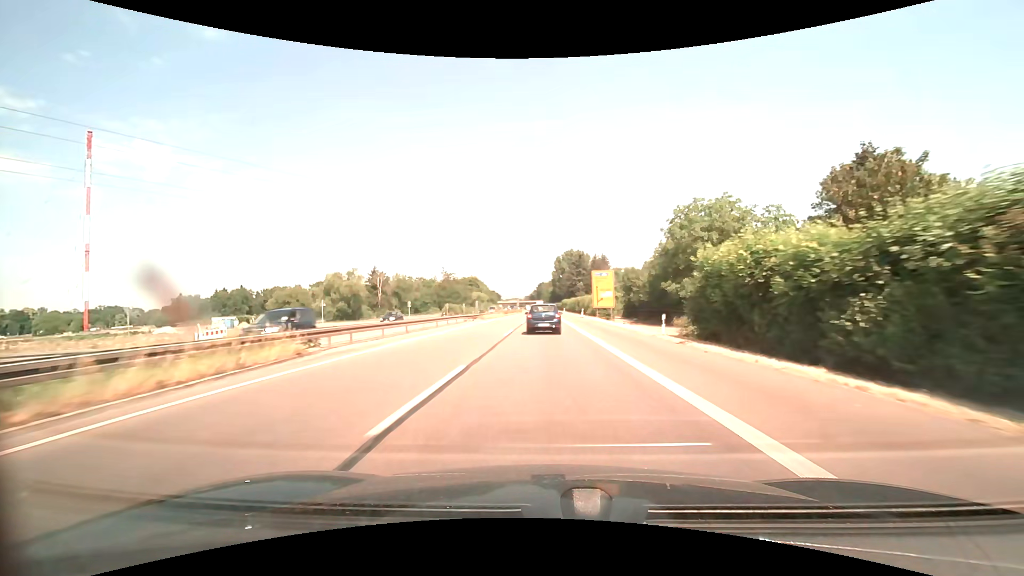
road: trunk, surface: asphalt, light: Day
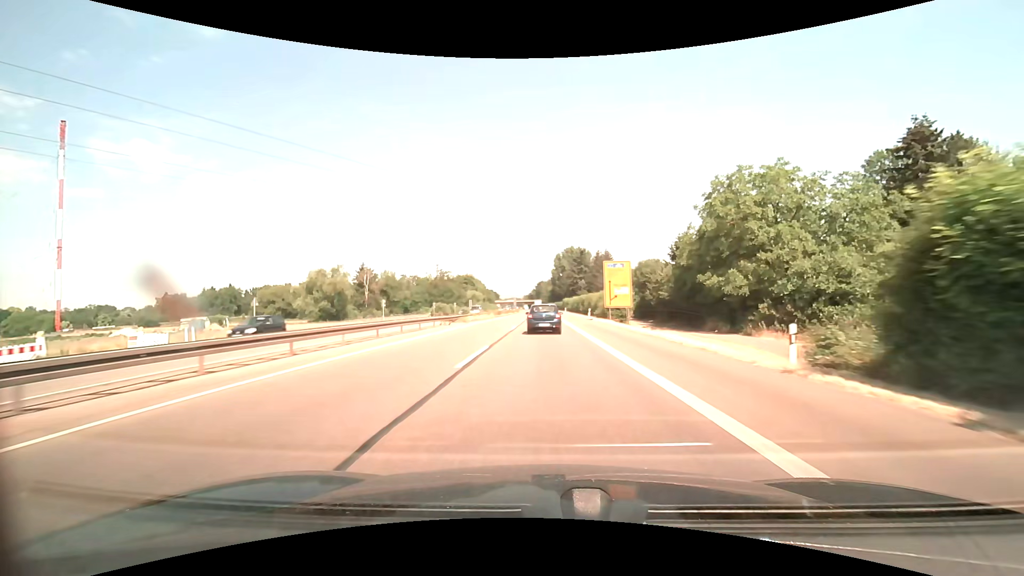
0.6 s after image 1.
(0.0, +12.7) m; 0°
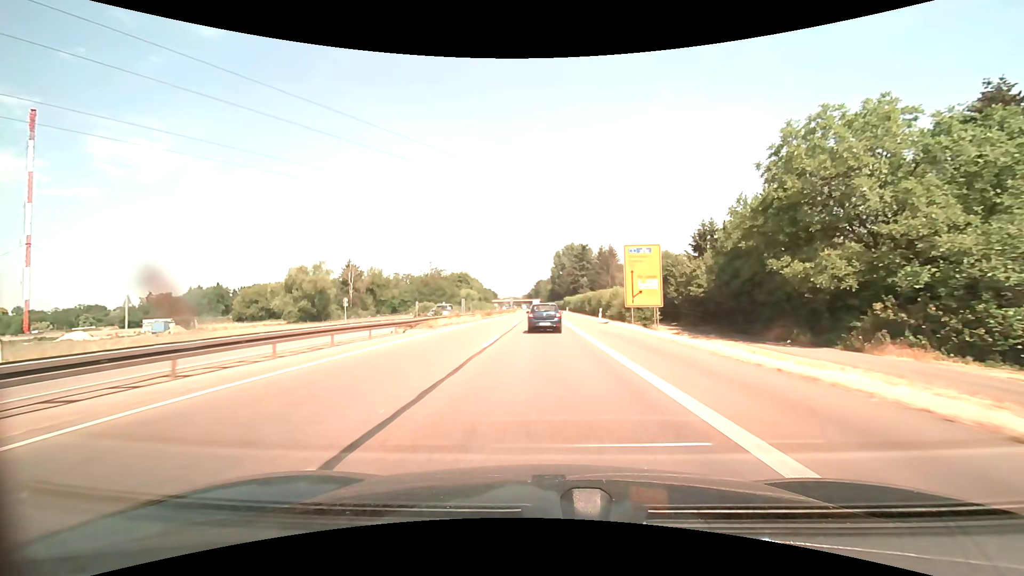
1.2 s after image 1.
(0.0, +12.9) m; 0°
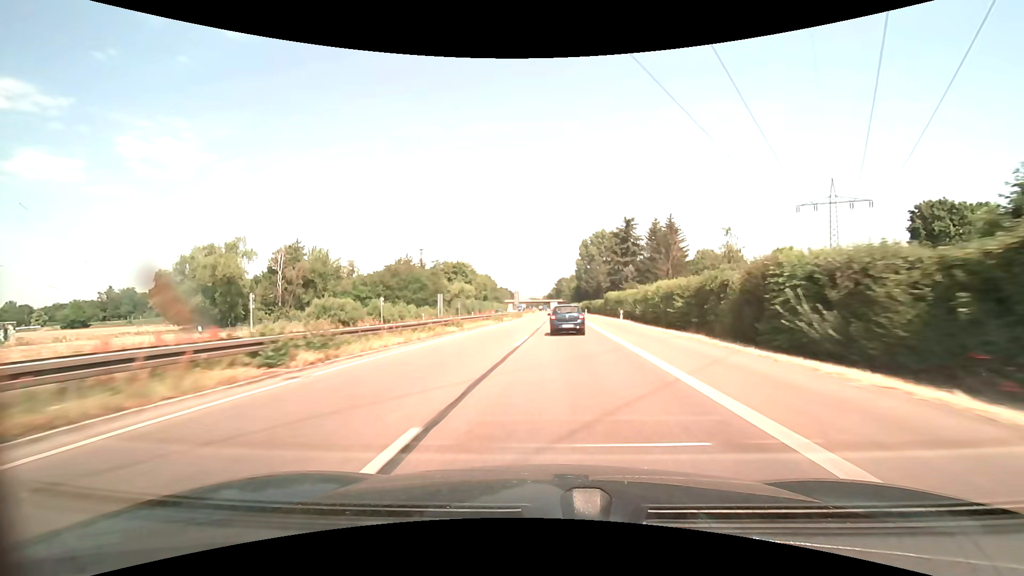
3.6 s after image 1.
(-0.4, +54.3) m; -2°
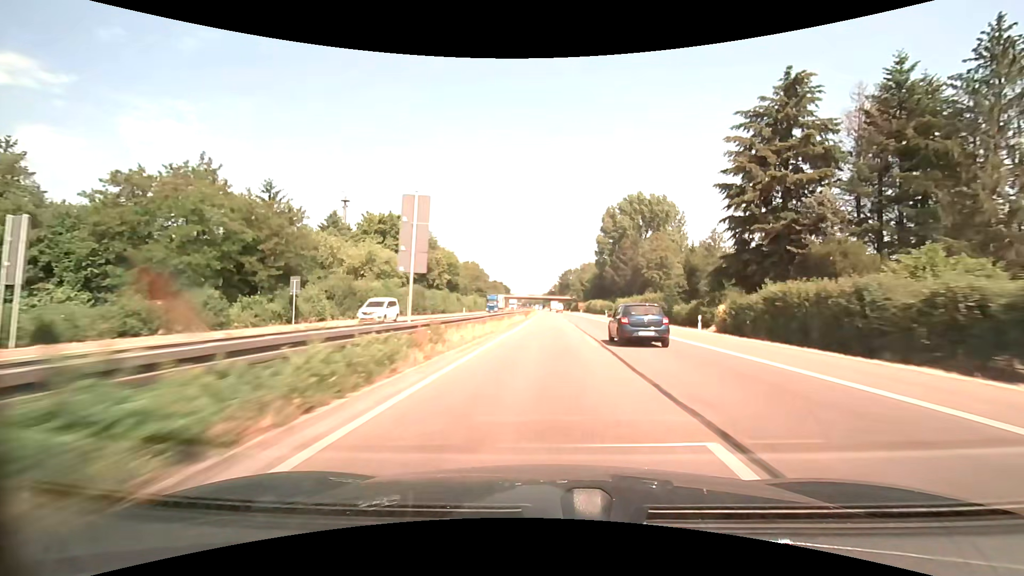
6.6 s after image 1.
(-1.1, +74.7) m; 0°
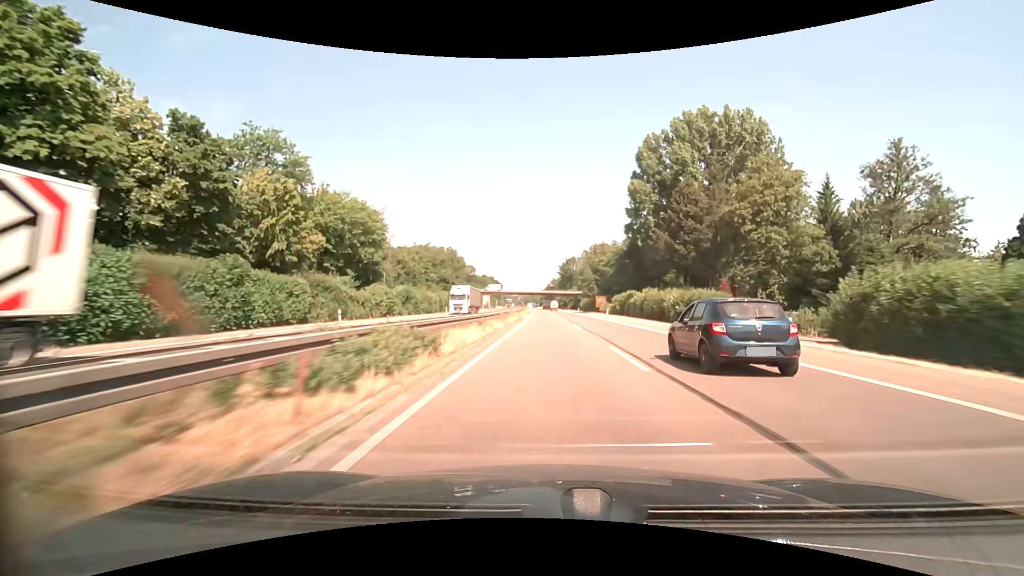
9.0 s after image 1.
(+0.3, +62.0) m; 0°
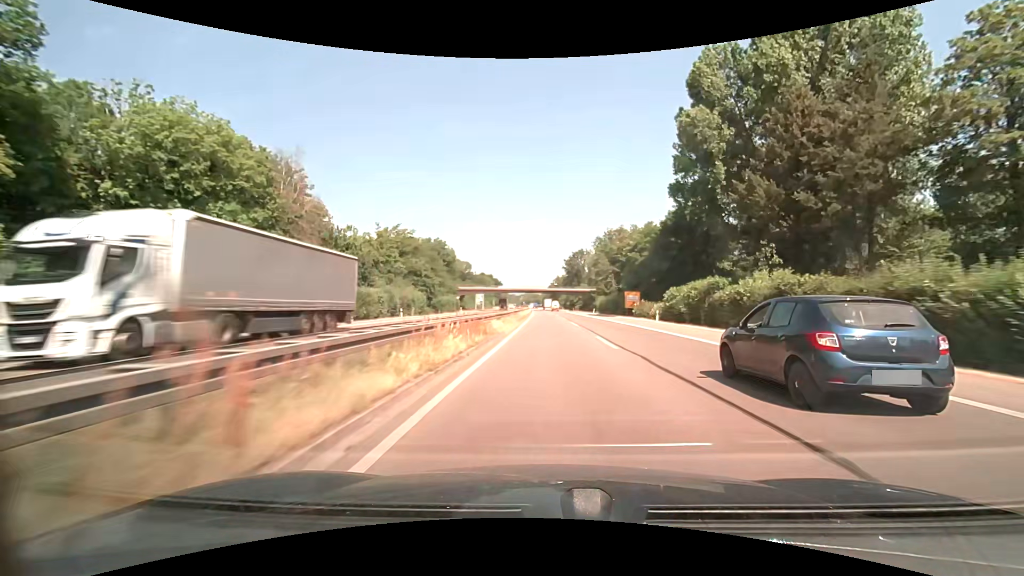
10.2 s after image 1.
(-0.1, +31.0) m; 0°
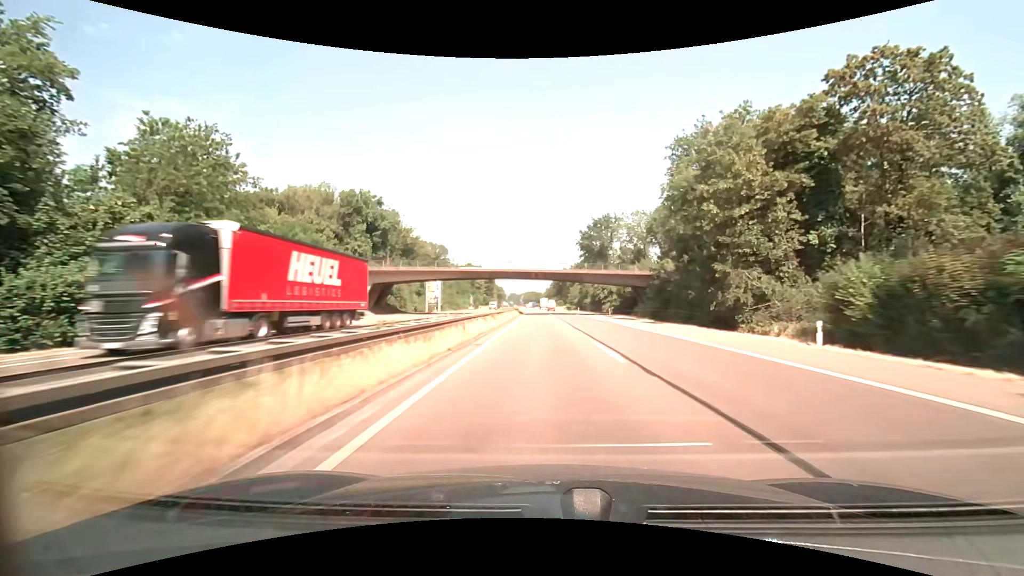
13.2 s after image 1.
(-0.1, +77.3) m; 0°
(0, +10) (0, +20) (0, +30) (0, +40) (0, +50) (-1, +60) (-1, +70) (-1, +80) (-1, +90) (-1, +100) m
